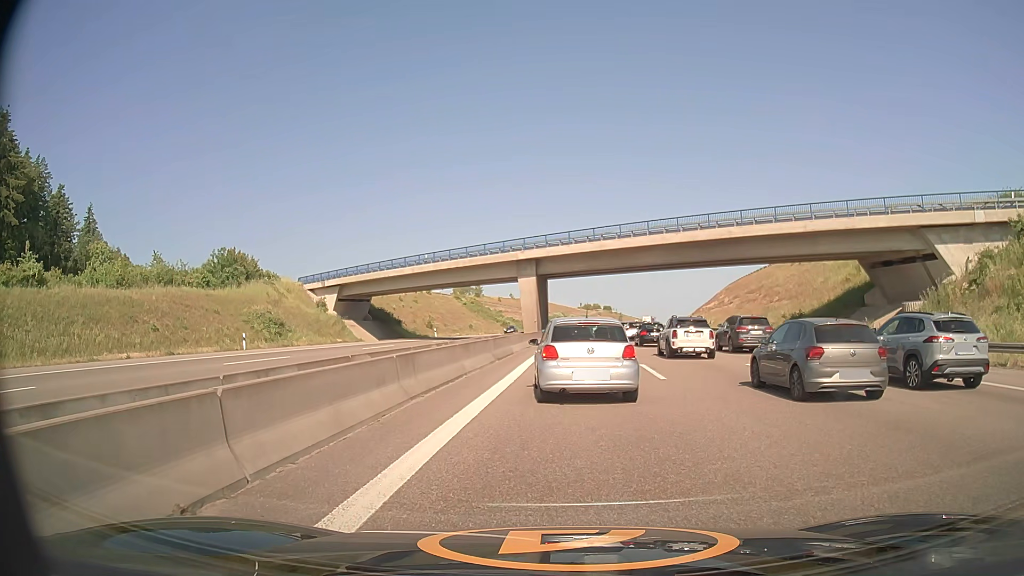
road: motorway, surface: asphalt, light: Day
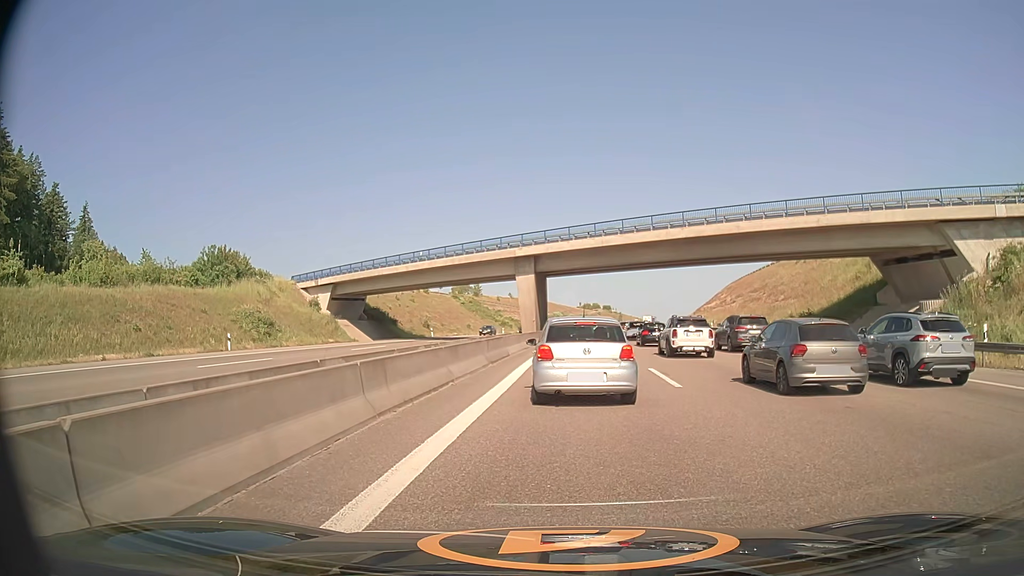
(0.0, +2.1) m; 0°
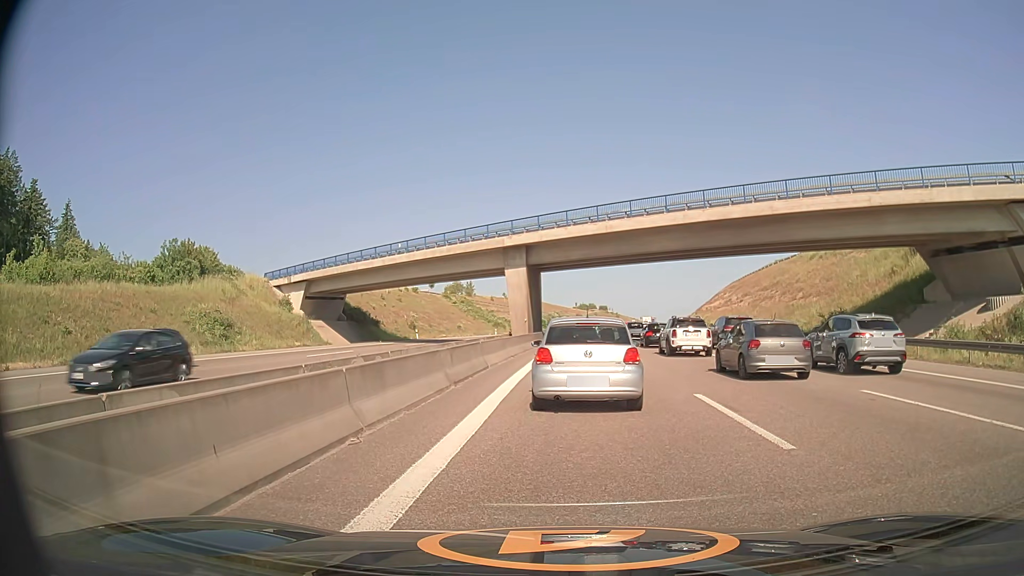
(0.0, +6.9) m; 0°
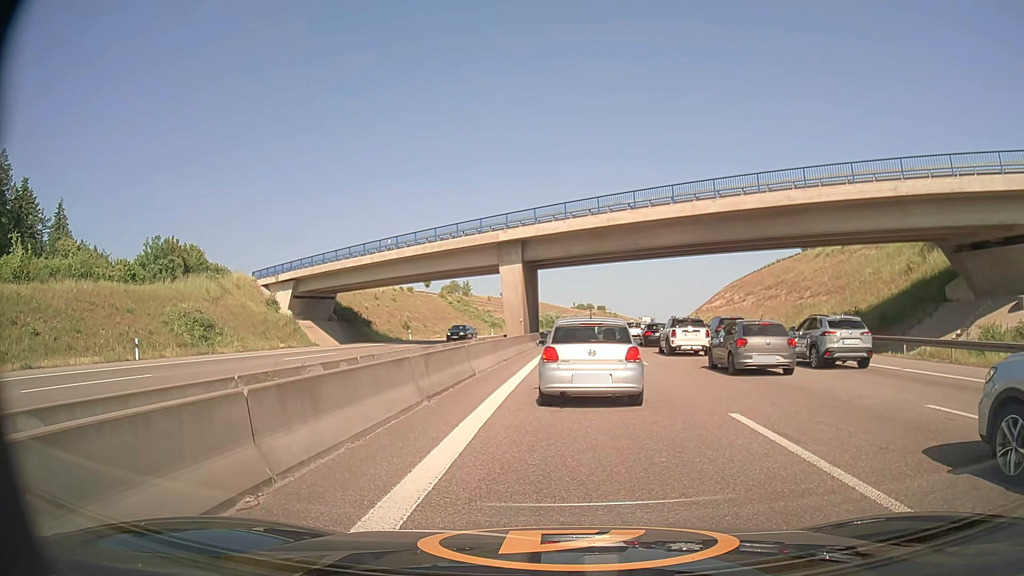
(0.0, +2.7) m; 0°
